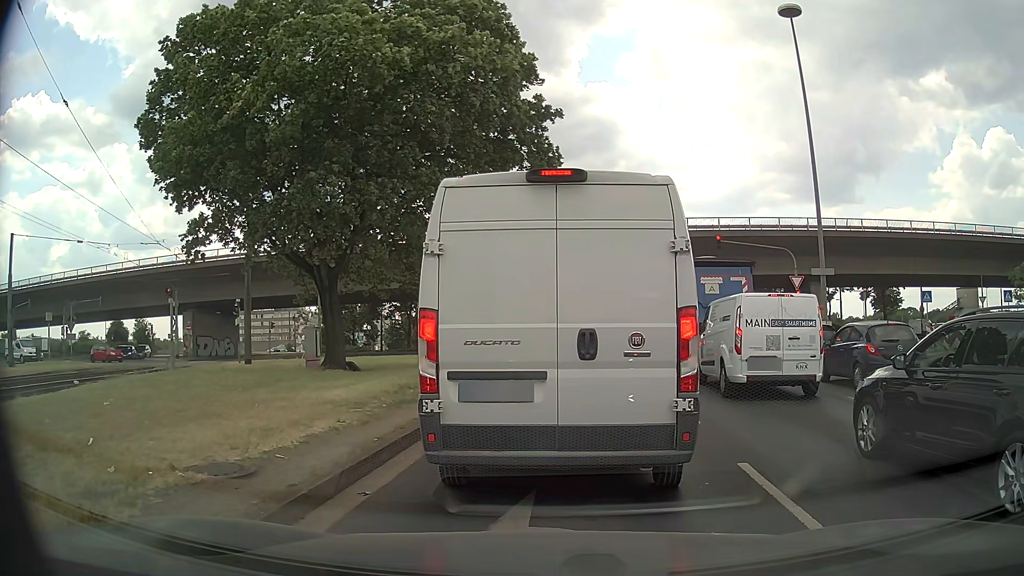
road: primary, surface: asphalt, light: Day
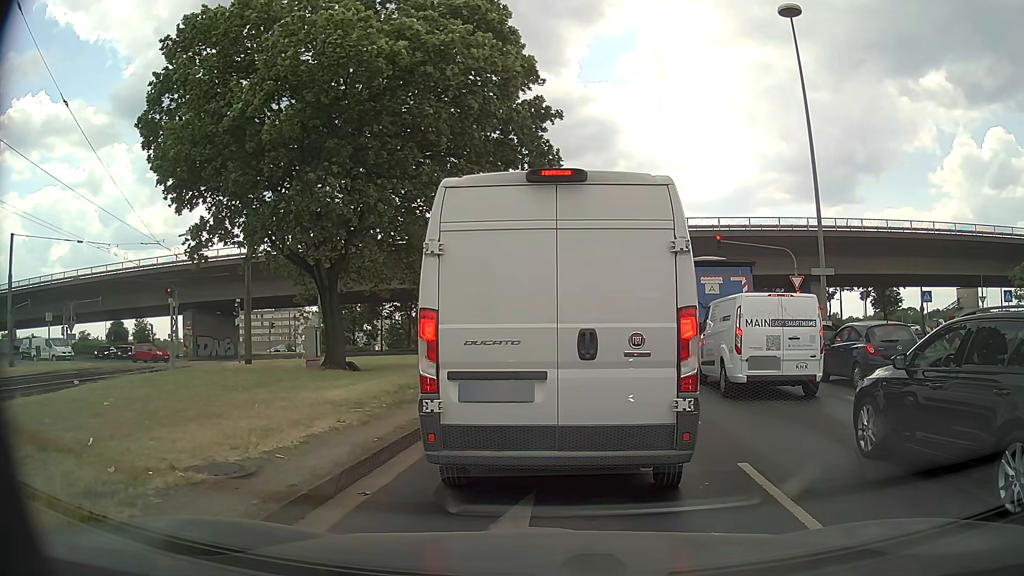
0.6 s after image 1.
(0.0, 0.0) m; 0°
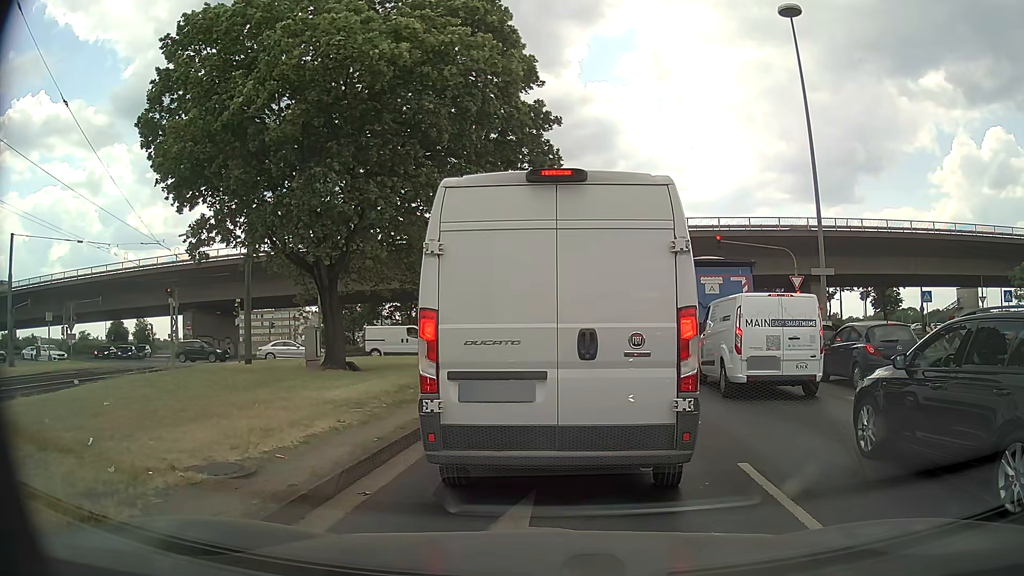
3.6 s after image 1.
(0.0, 0.0) m; 0°
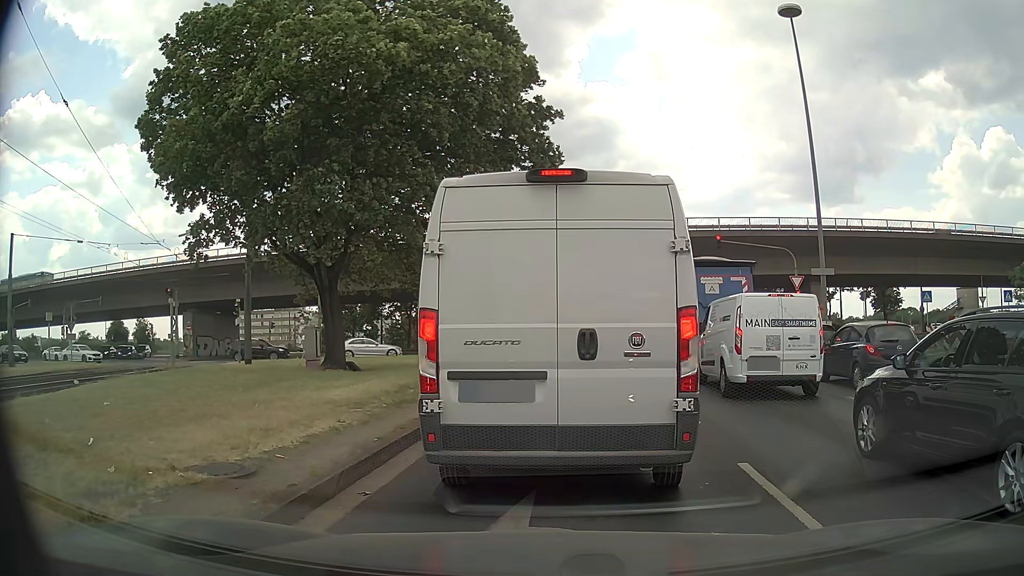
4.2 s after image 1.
(0.0, 0.0) m; 0°
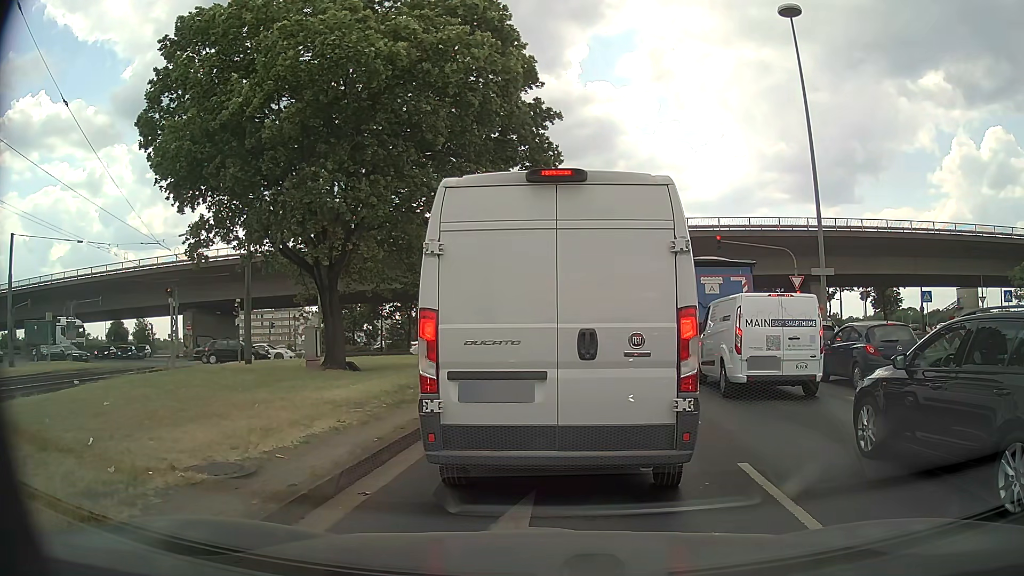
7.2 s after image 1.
(0.0, 0.0) m; 0°
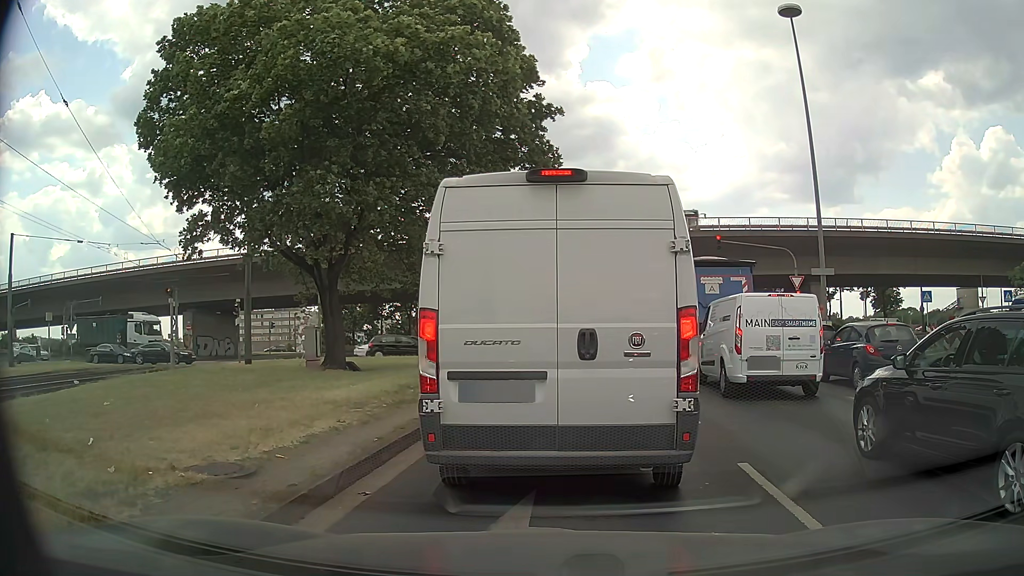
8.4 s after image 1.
(0.0, 0.0) m; 0°
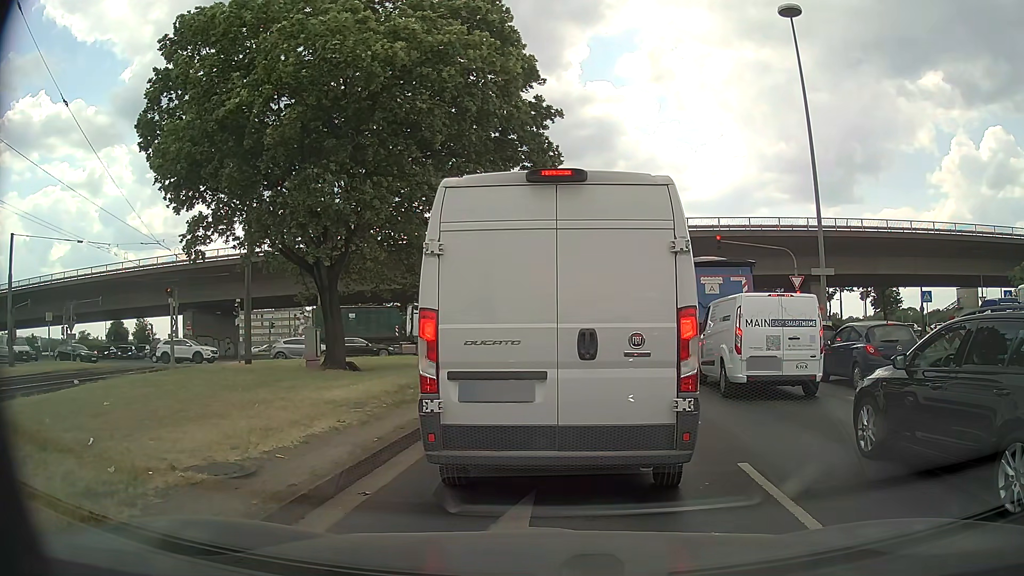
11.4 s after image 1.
(0.0, 0.0) m; 0°
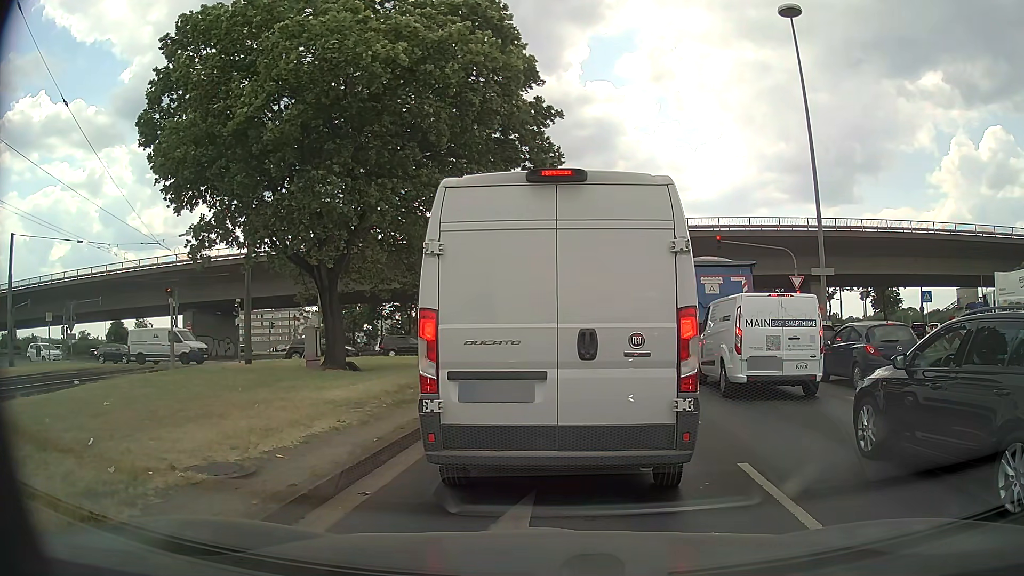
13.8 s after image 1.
(0.0, 0.0) m; 0°
(0, +10) (+1, +20) (+2, +30) (+4, +40) (+5, +50) (+6, +60) (+7, +70) (+7, +80) (+5, +89) (+1, +99) m
